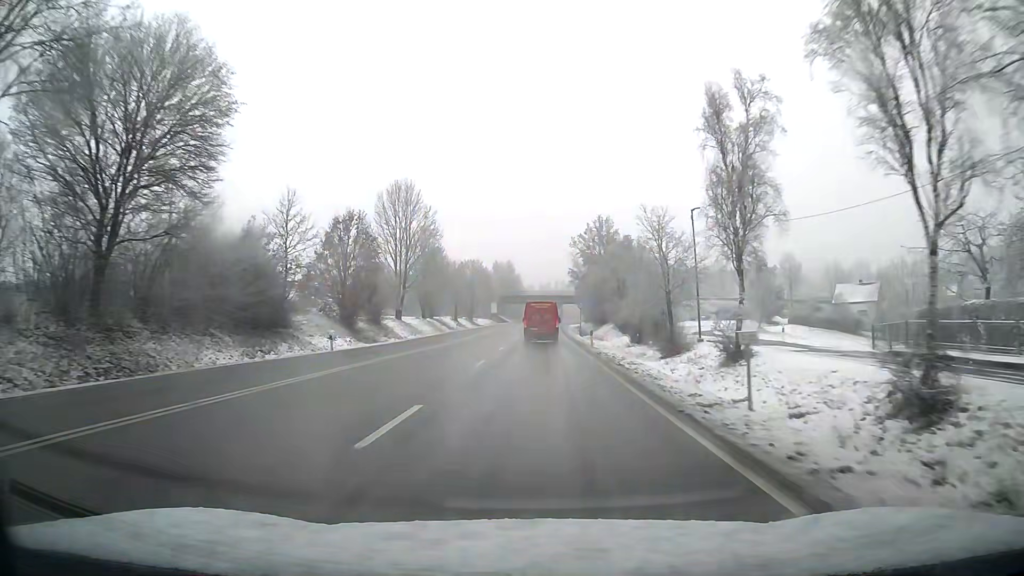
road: primary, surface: asphalt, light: Day
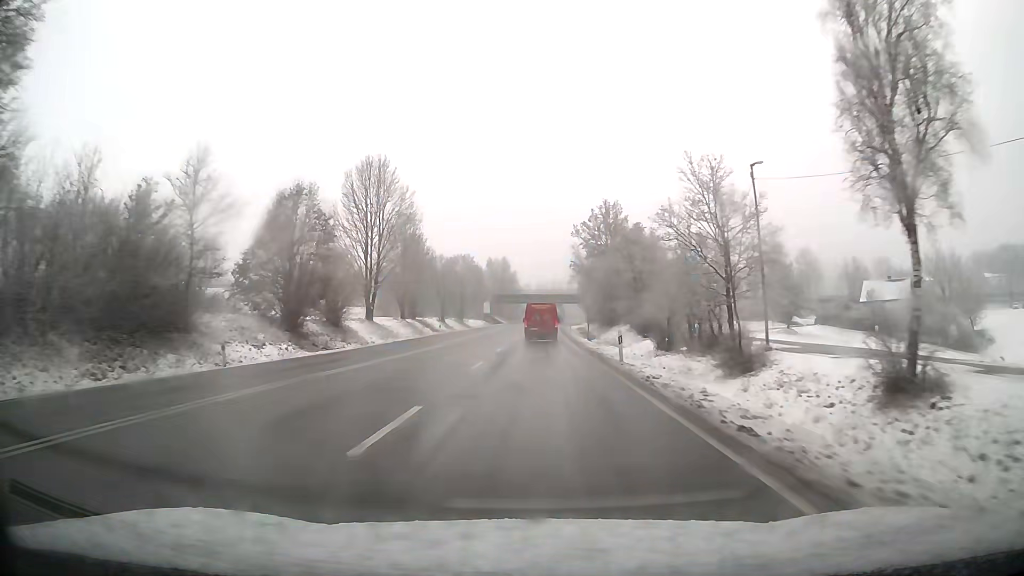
(0.0, +12.5) m; 0°
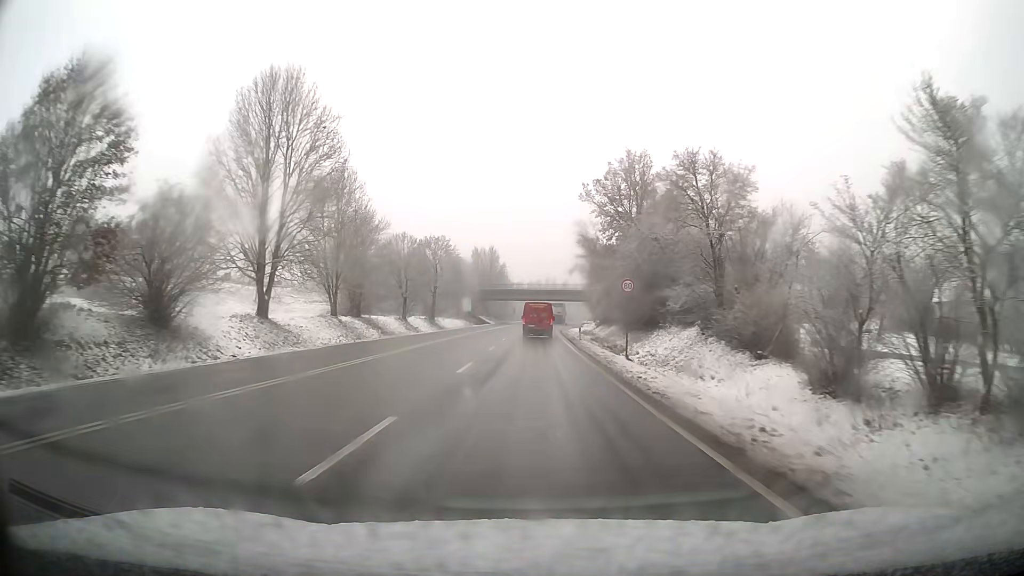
(+0.1, +25.0) m; +1°
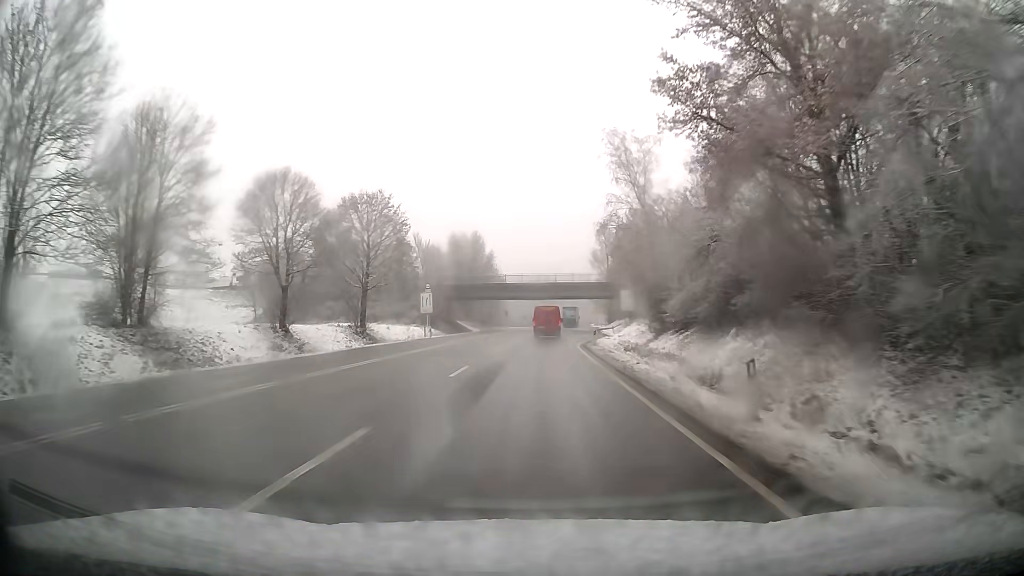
(+0.1, +37.4) m; 0°
